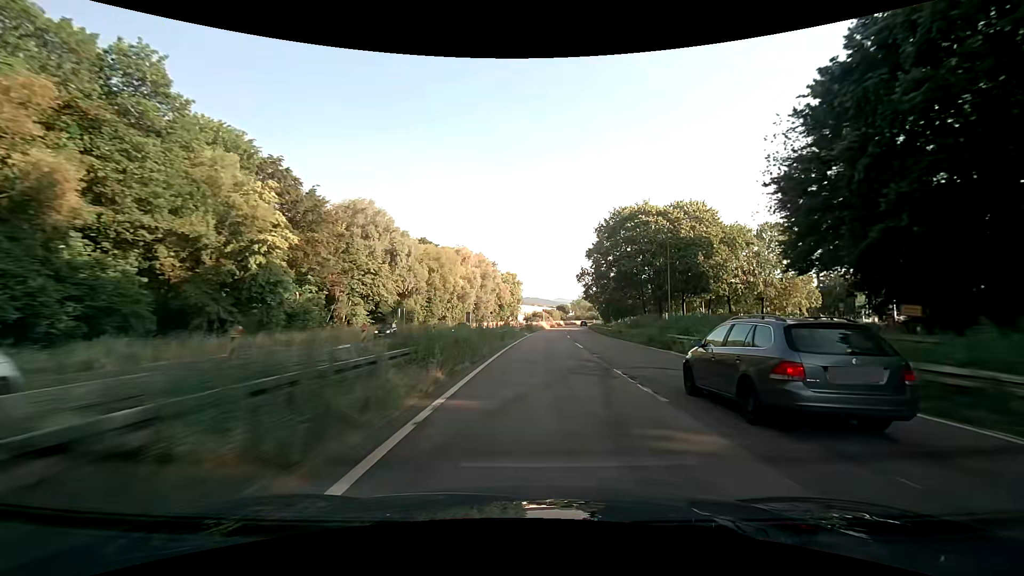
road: trunk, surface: asphalt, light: Day
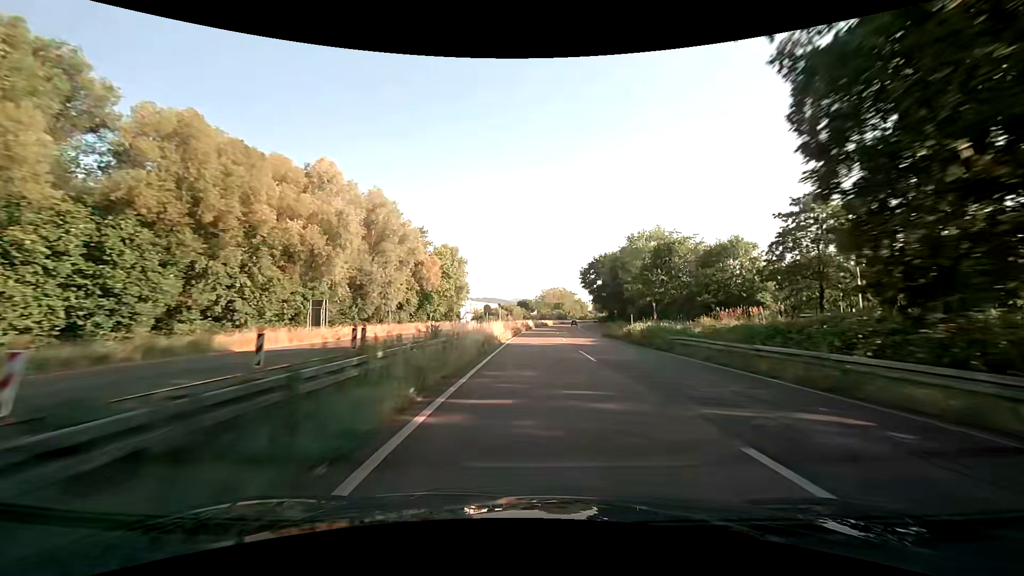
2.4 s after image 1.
(+2.1, +63.3) m; +5°
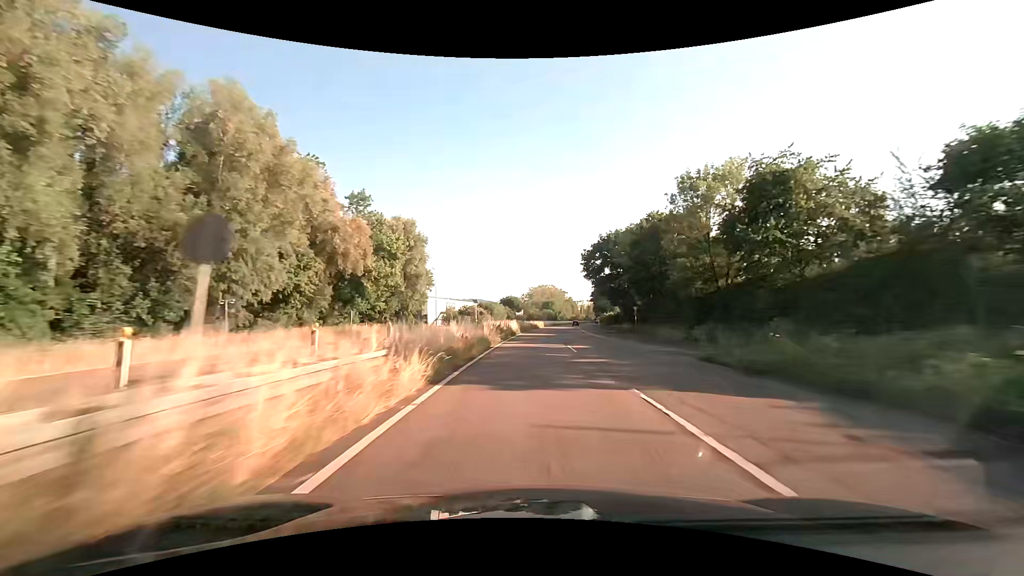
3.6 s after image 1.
(+0.5, +31.6) m; +2°
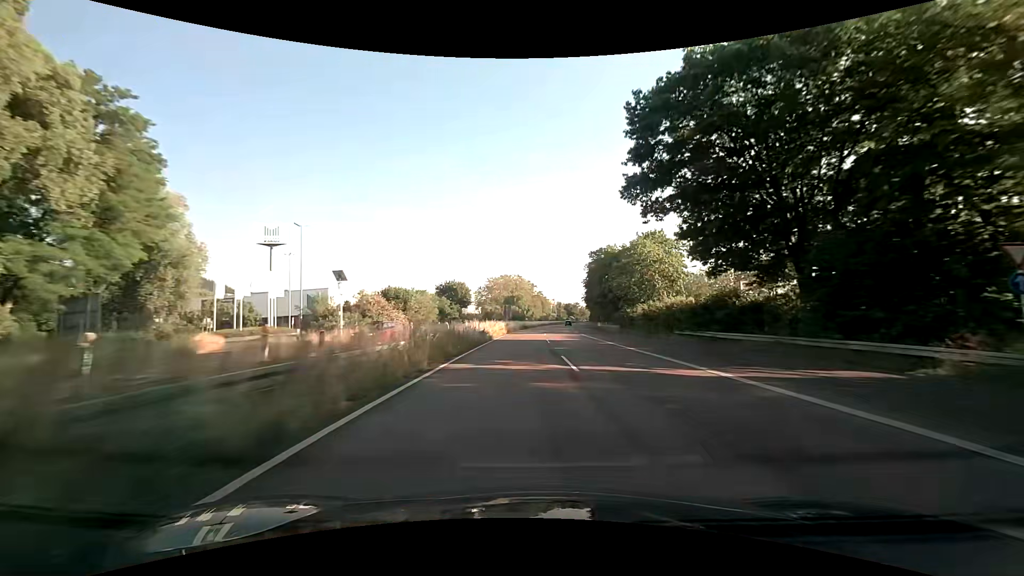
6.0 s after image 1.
(+1.9, +62.8) m; +4°
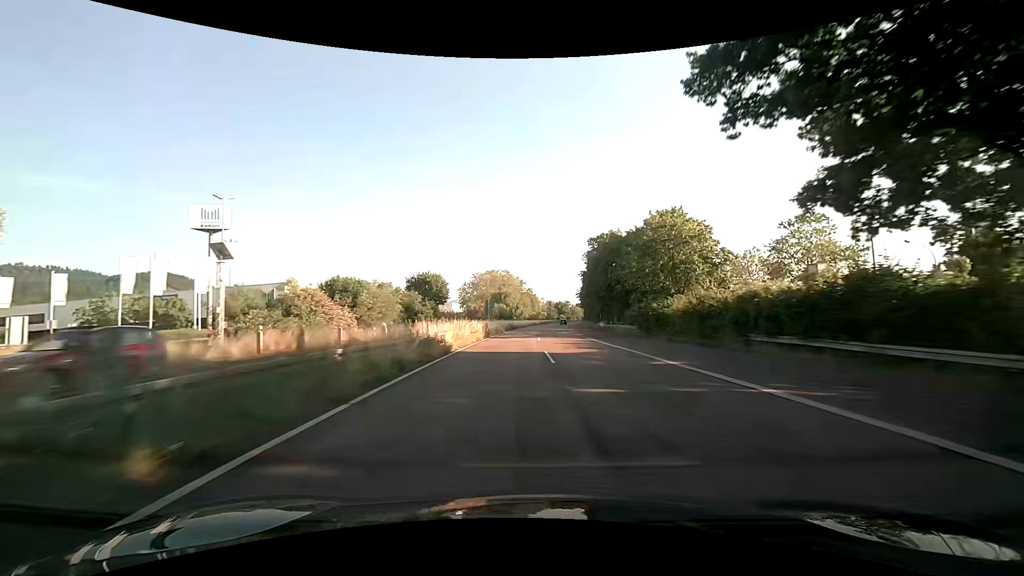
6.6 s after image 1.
(+0.1, +15.7) m; +1°
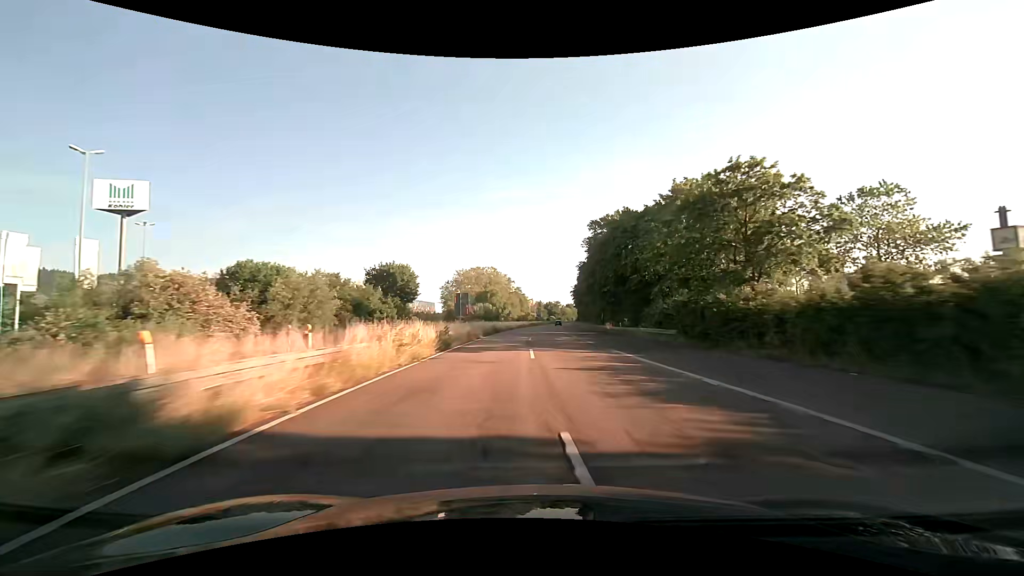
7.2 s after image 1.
(+0.1, +15.7) m; +1°
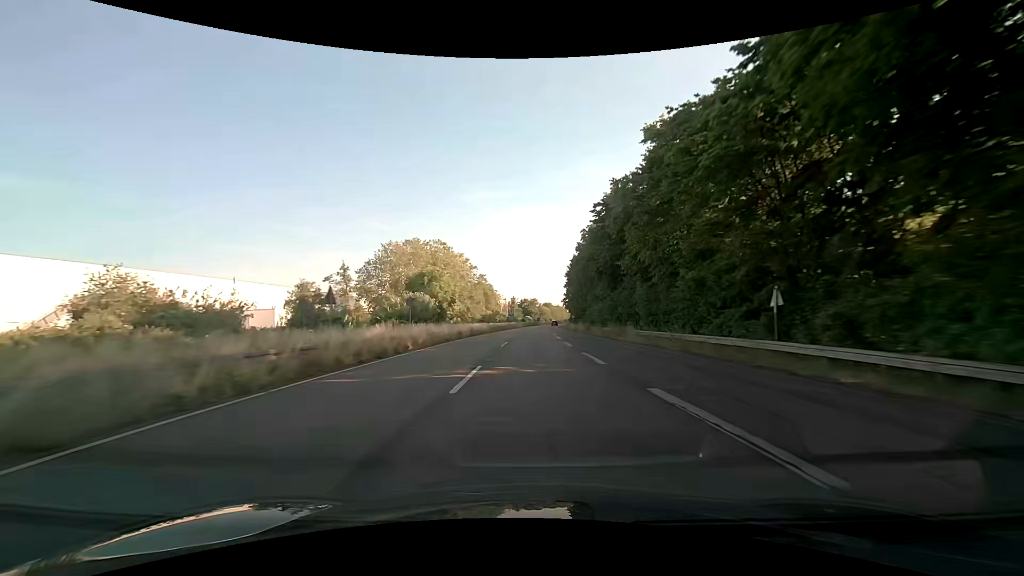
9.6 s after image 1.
(+2.1, +62.8) m; +3°
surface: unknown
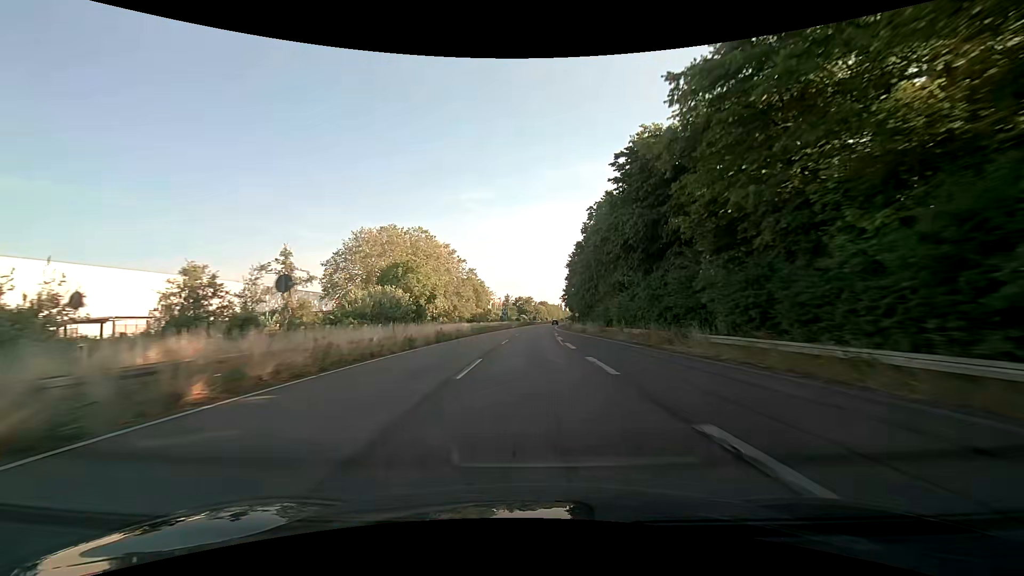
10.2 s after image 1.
(+0.1, +15.7) m; +1°
(0, +10) (0, +20) (0, +30) (+1, +40) (+1, +50) (+1, +60) (+2, +70) (+2, +80) (+3, +90) (+3, +100) m
